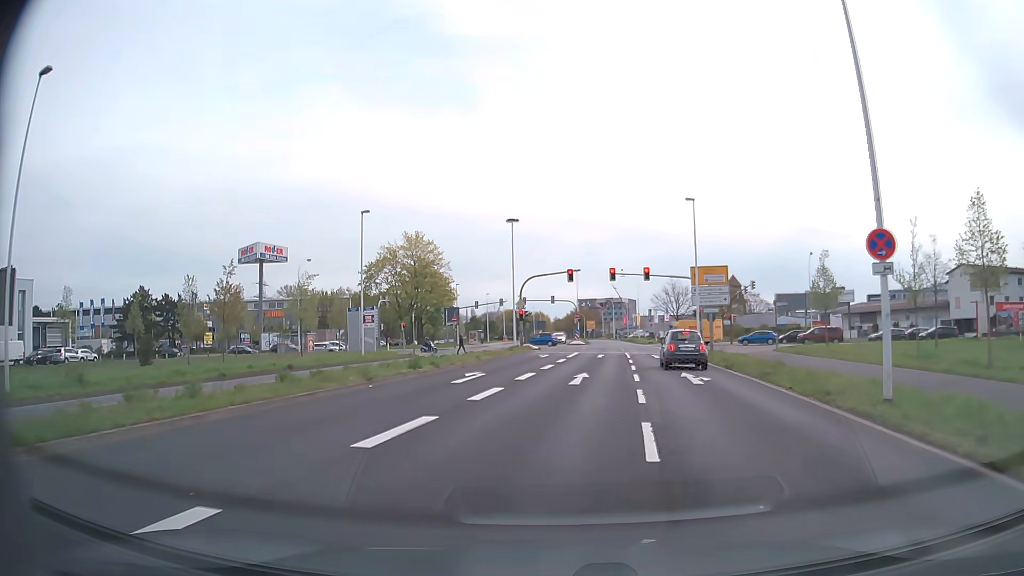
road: secondary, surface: asphalt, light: Day
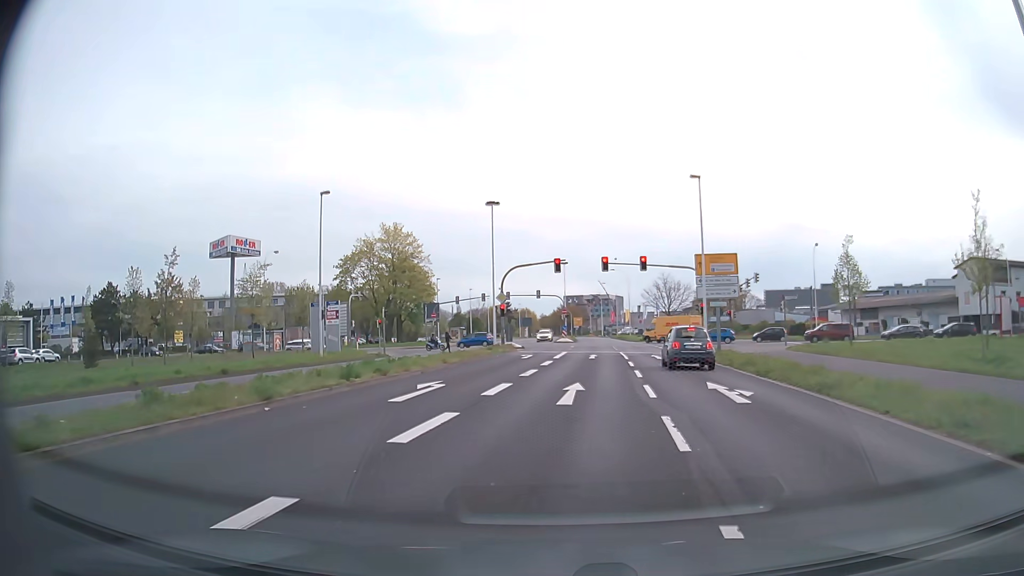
(+0.1, +5.6) m; +1°
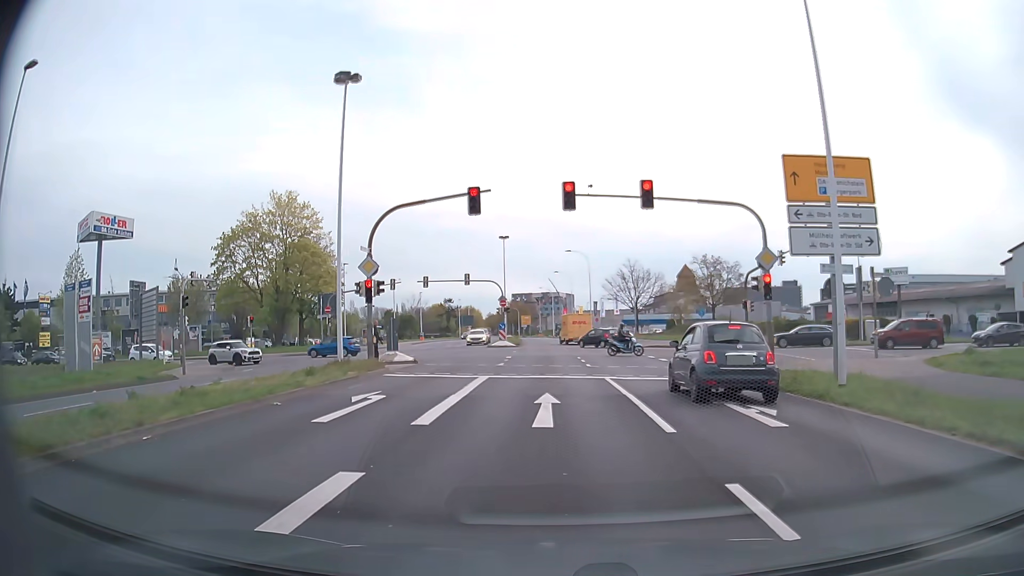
(+1.0, +22.5) m; +4°
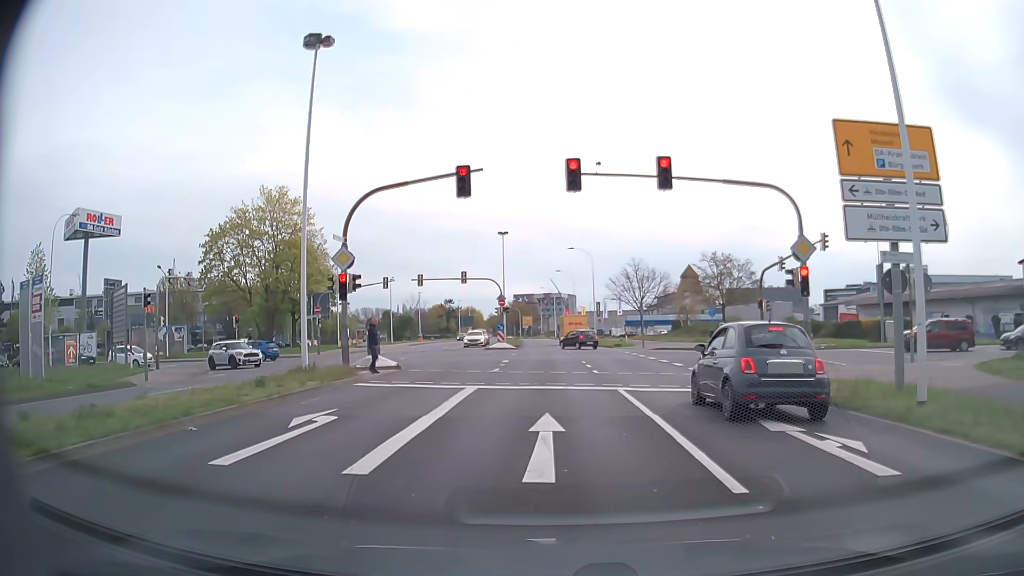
(0.0, +3.2) m; -1°
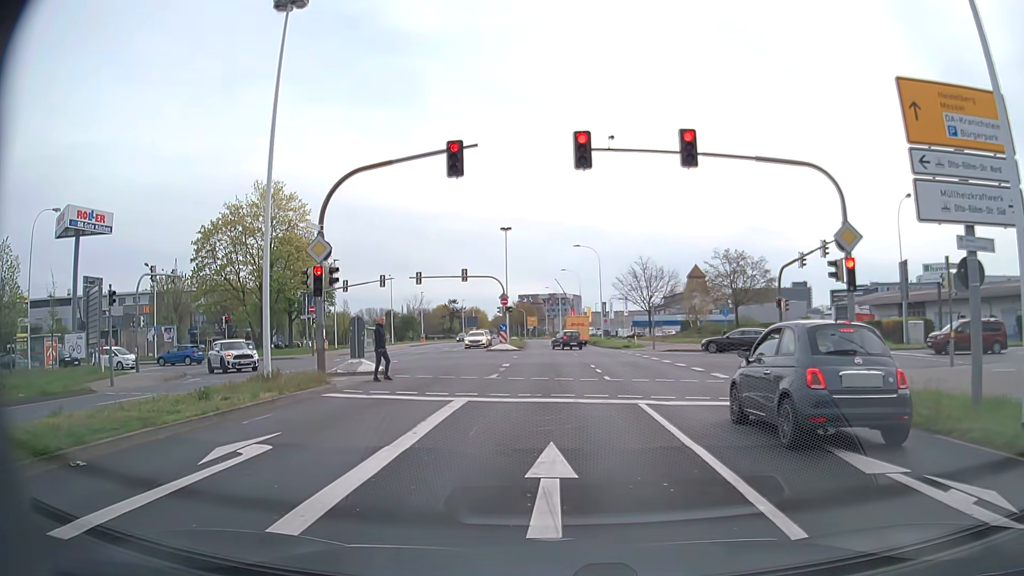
(0.0, +2.7) m; 0°
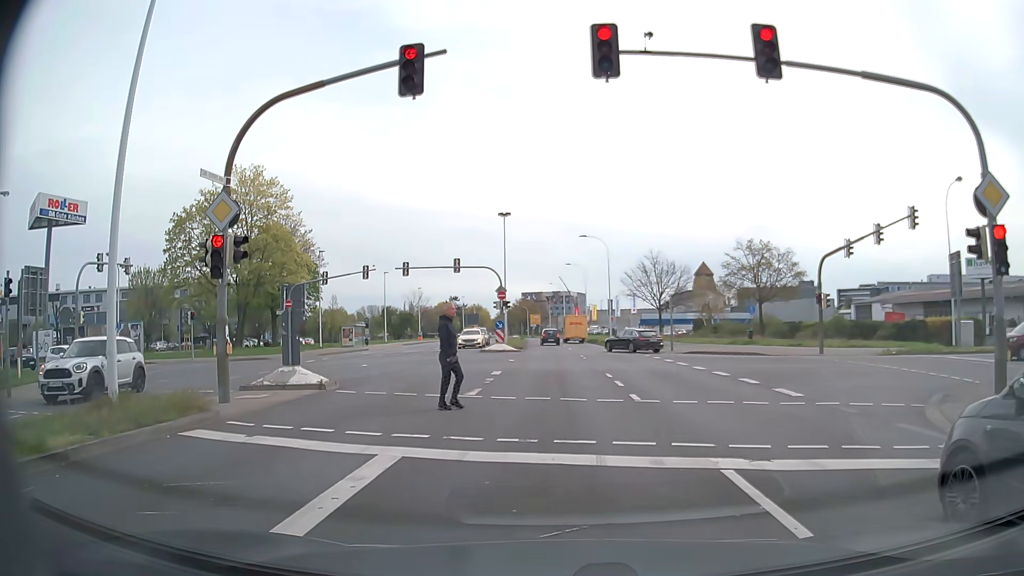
(0.0, +5.9) m; -1°
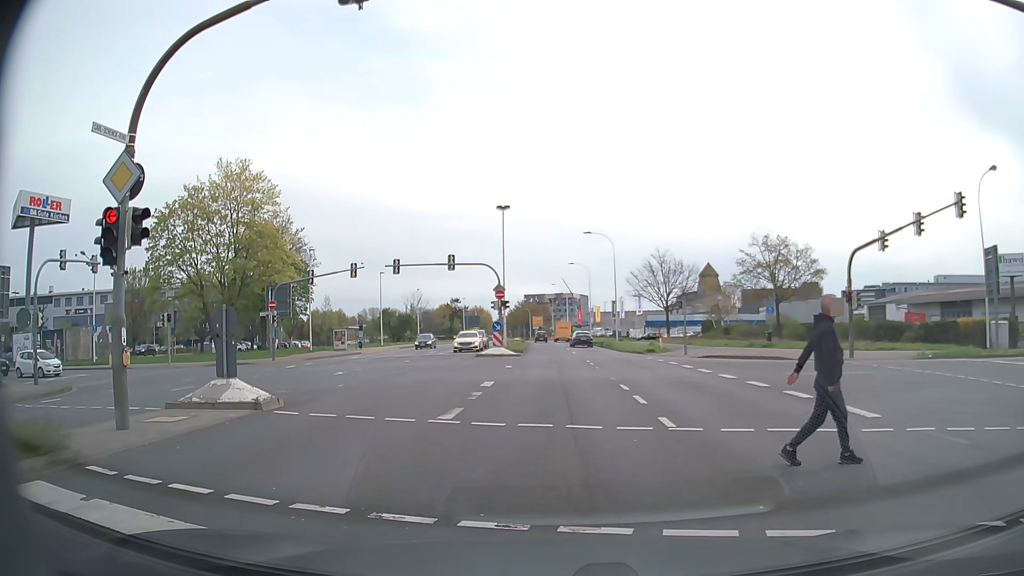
(+0.1, +3.4) m; +1°
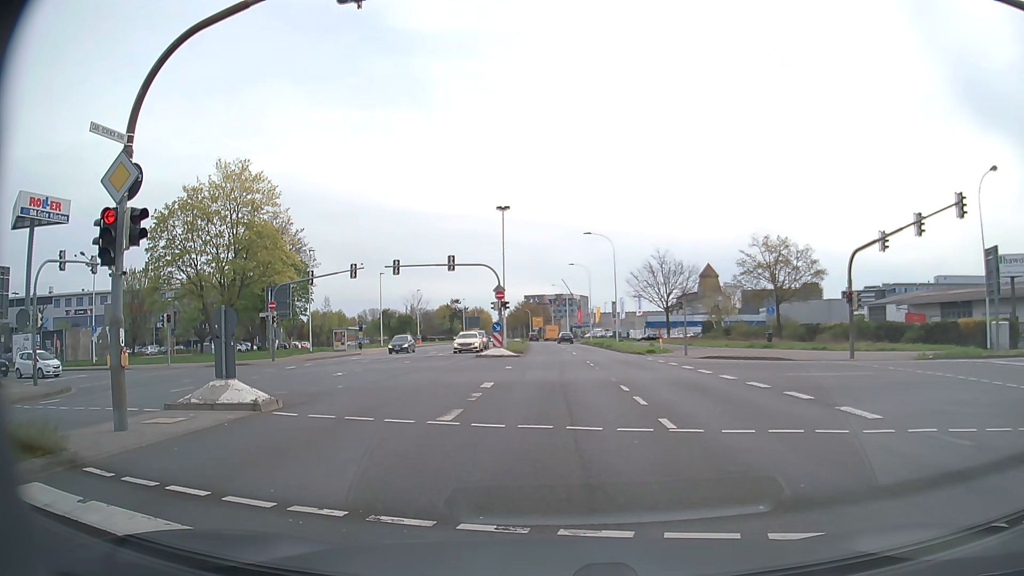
(0.0, +0.1) m; 0°
(0, +10) (0, +20) (0, +30) (0, +40) (-1, +50) (-1, +60) (-1, +70) (-2, +80) (-2, +90) (-3, +100) m
